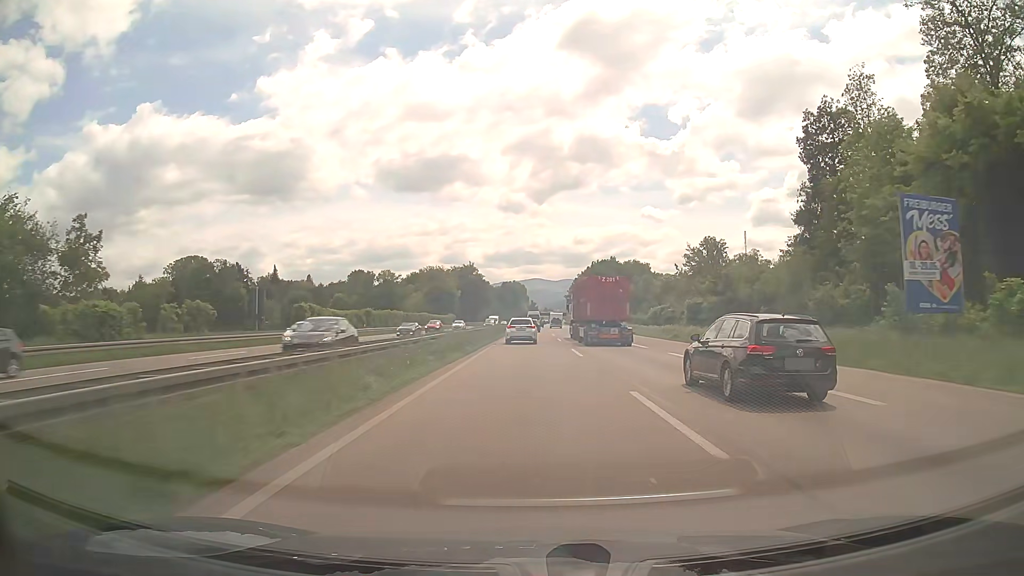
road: trunk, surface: asphalt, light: Day
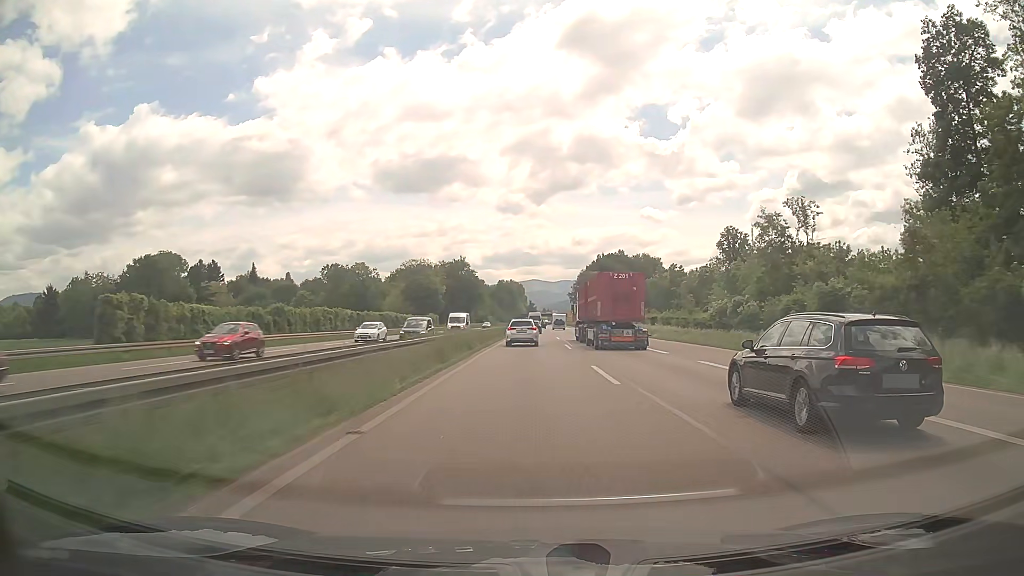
(0.0, +29.3) m; 0°
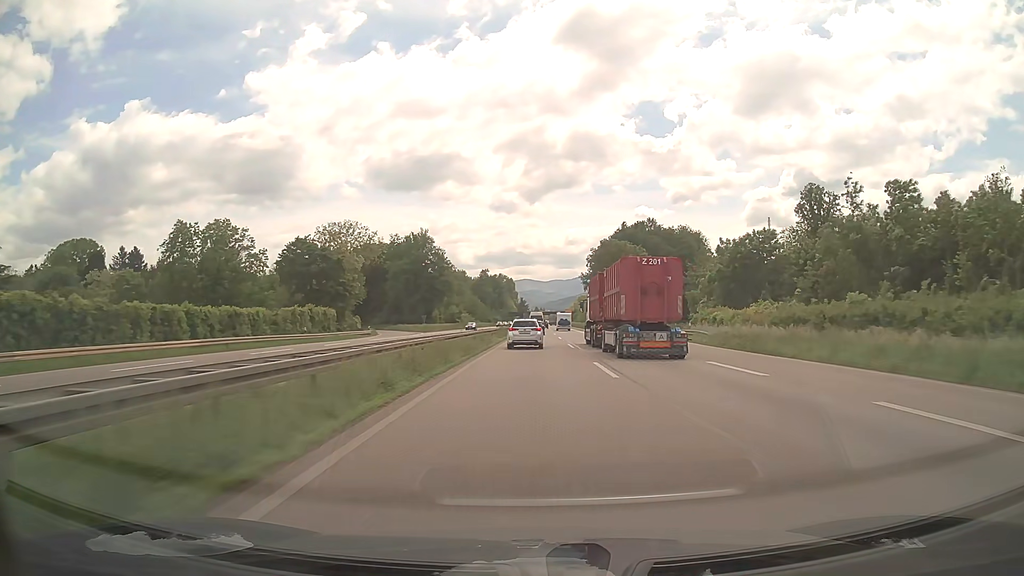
(+0.6, +72.6) m; +1°
(0, +10) (0, +20) (0, +30) (0, +40) (0, +50) (0, +60) (0, +70) (+1, +80) (+1, +90) (+1, +100) m
